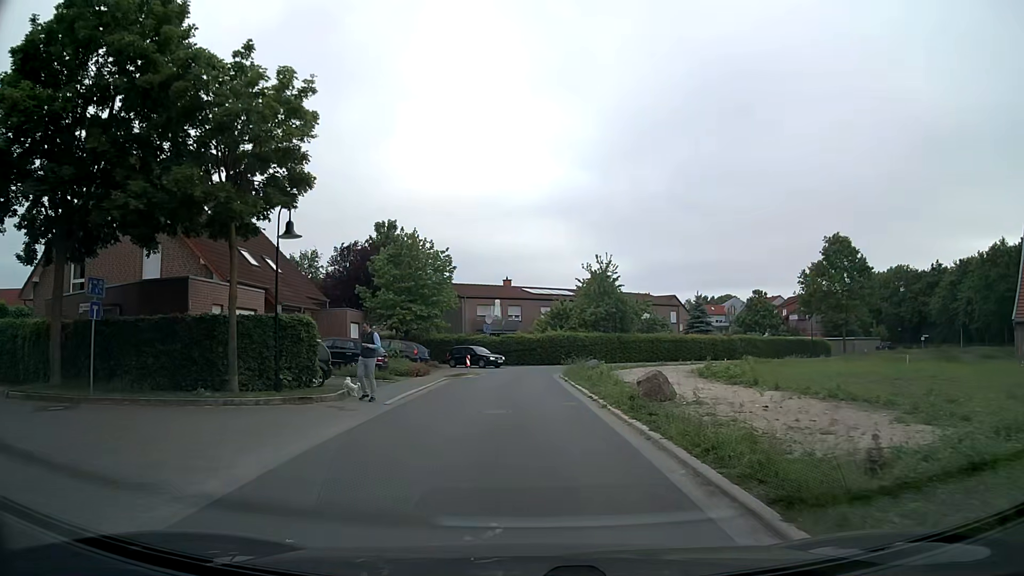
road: residential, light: Day
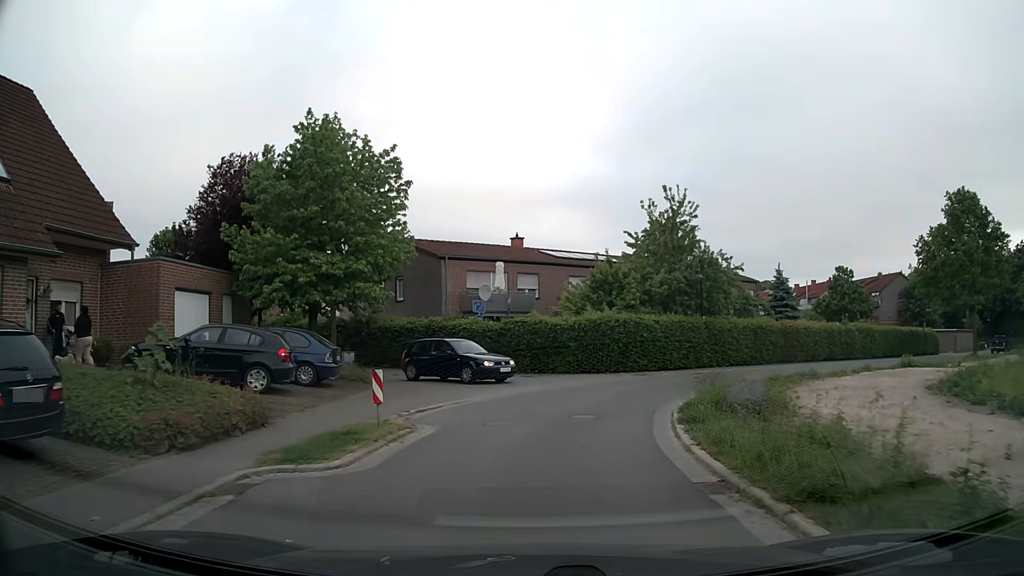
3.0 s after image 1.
(-0.4, +22.1) m; -2°
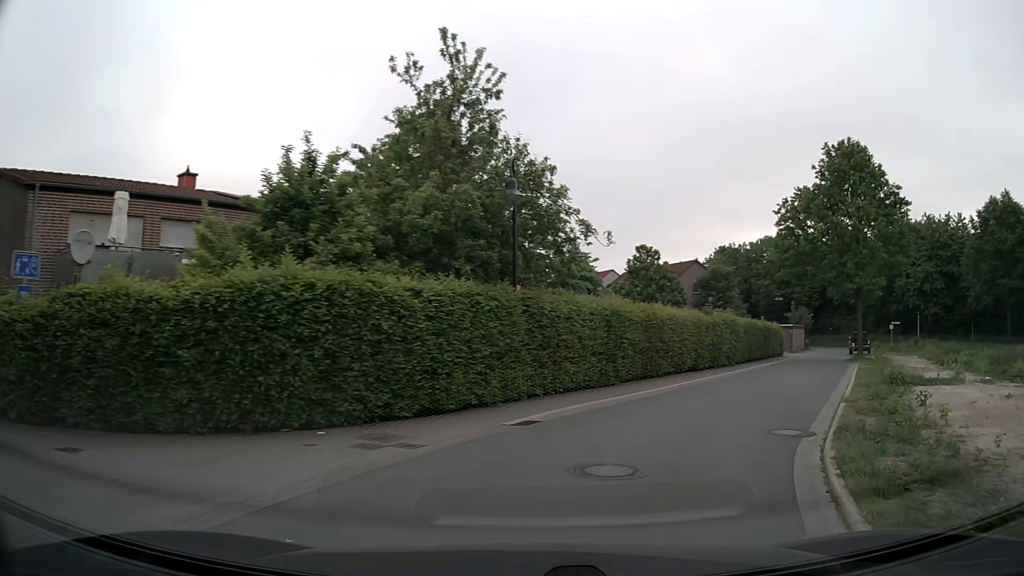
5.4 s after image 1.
(+2.2, +17.0) m; +23°
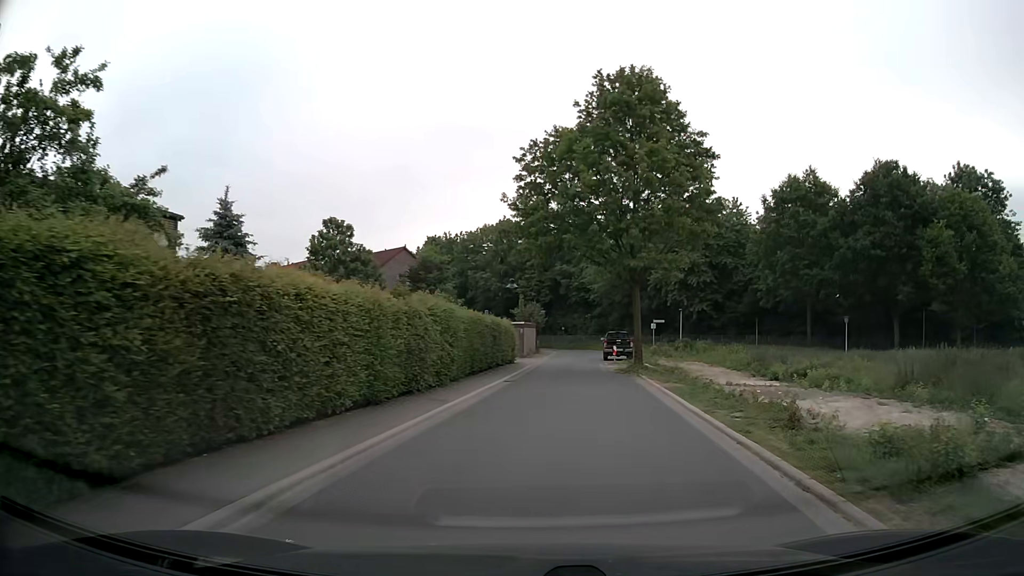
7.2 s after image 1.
(+3.1, +12.7) m; +24°
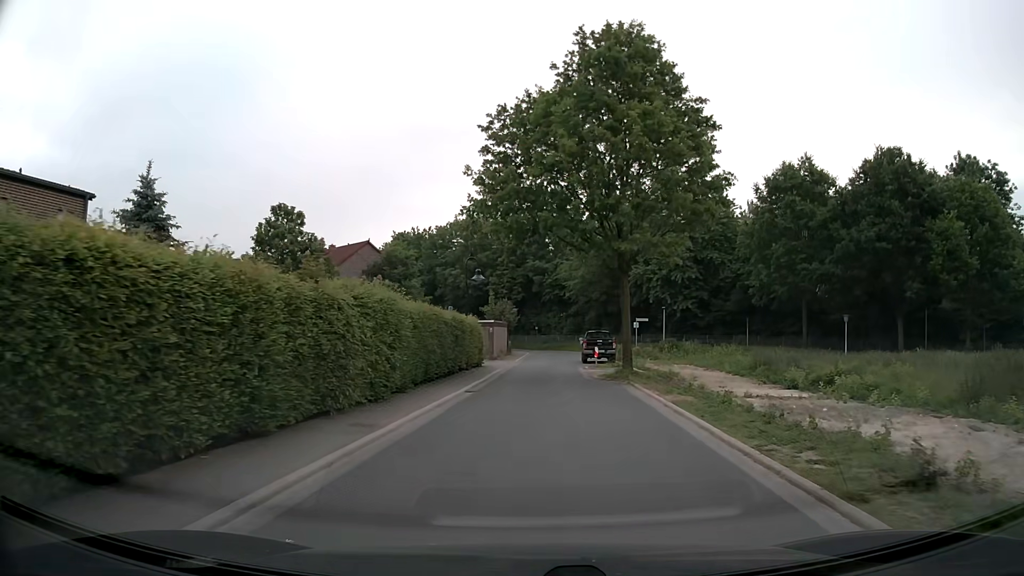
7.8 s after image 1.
(+0.1, +4.7) m; +2°
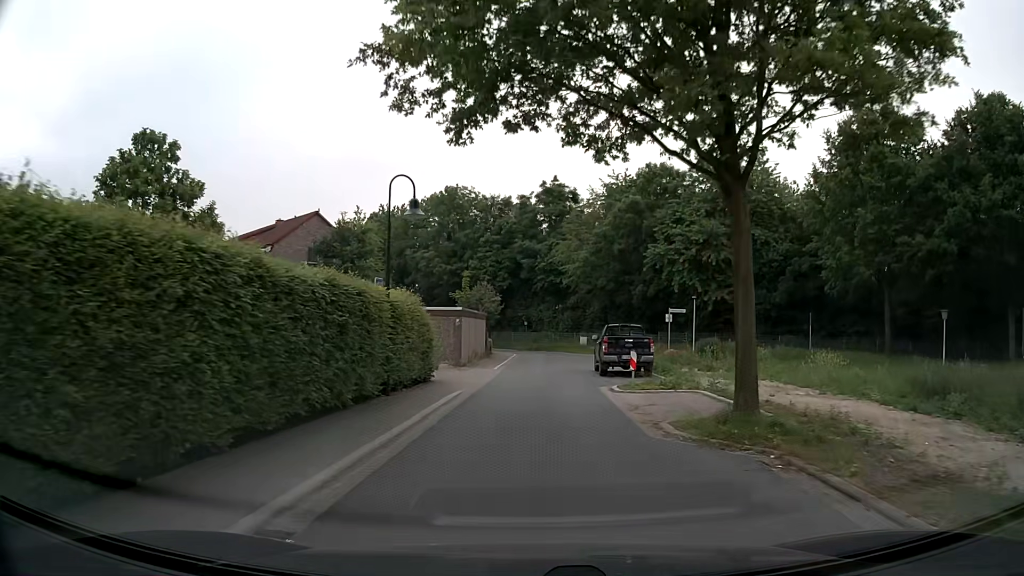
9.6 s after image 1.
(+0.2, +14.5) m; +1°
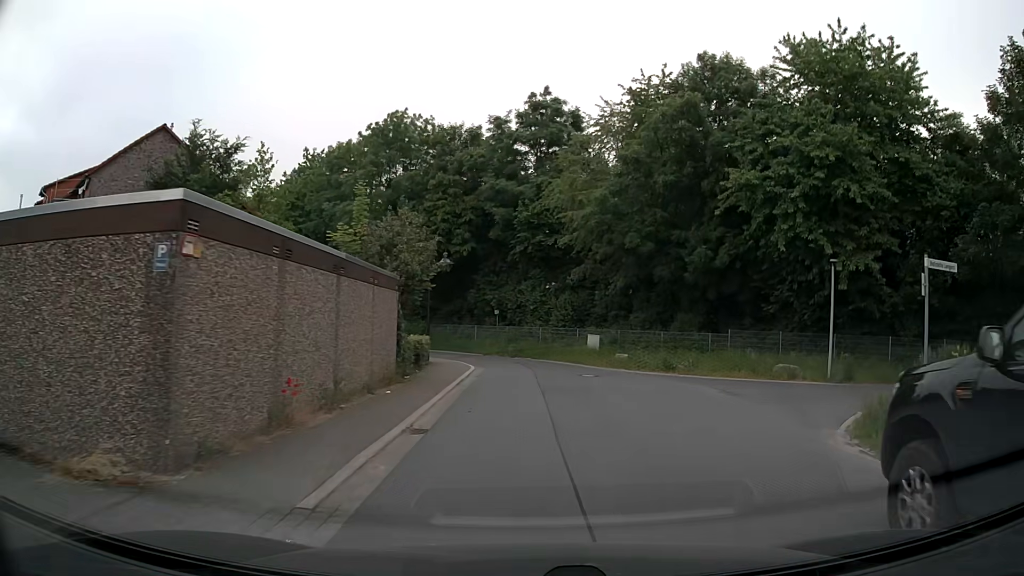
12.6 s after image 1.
(+0.1, +23.2) m; +2°
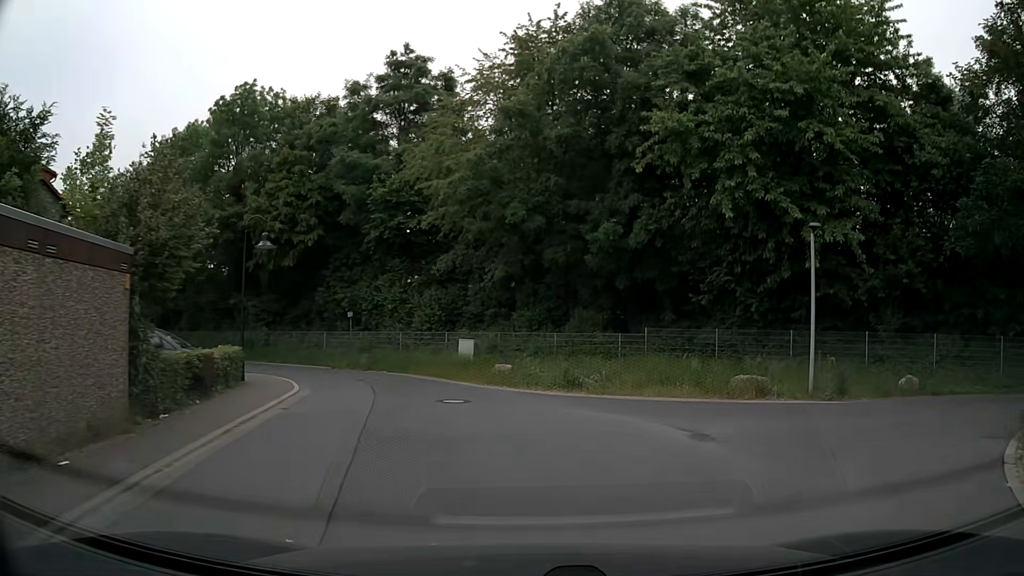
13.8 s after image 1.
(+0.7, +7.3) m; +9°
(0, +10) (-3, +20) (-8, +28) (-16, +34) (-24, +40) (-33, +45) (-41, +50) (-50, +55) (-59, +58) (-69, +61) m
